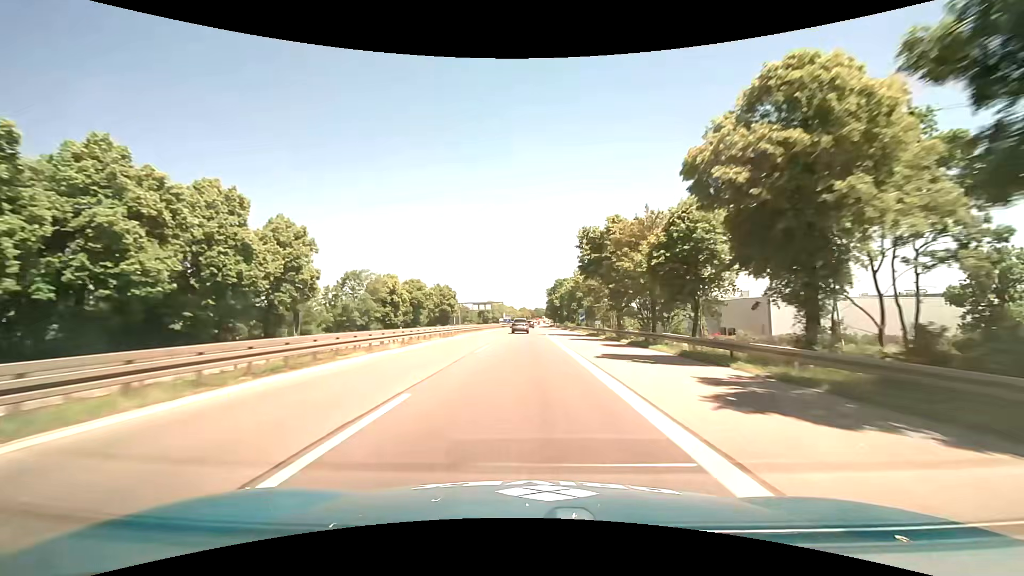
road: motorway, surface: asphalt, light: Day
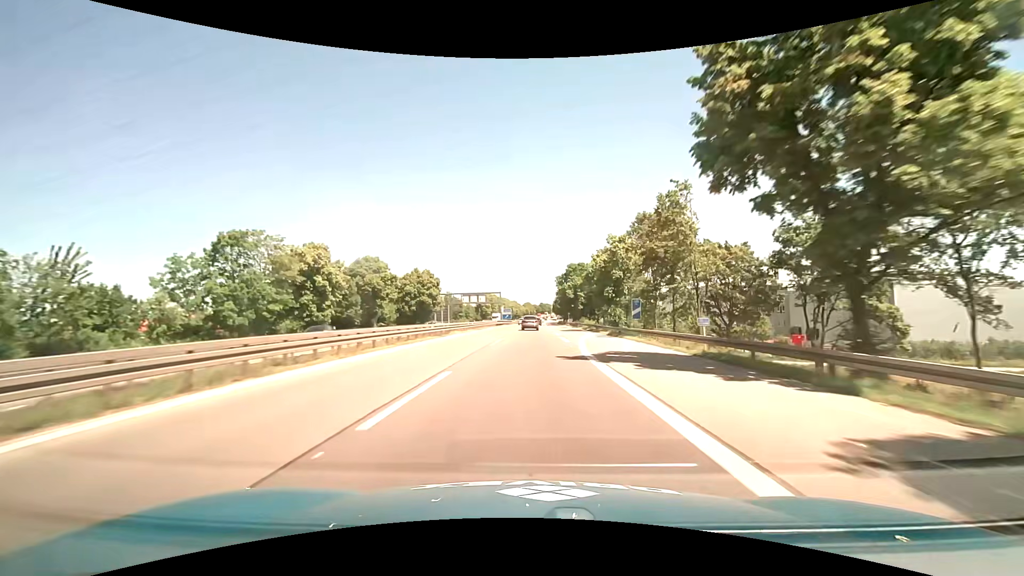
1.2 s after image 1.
(-0.4, +32.7) m; -1°
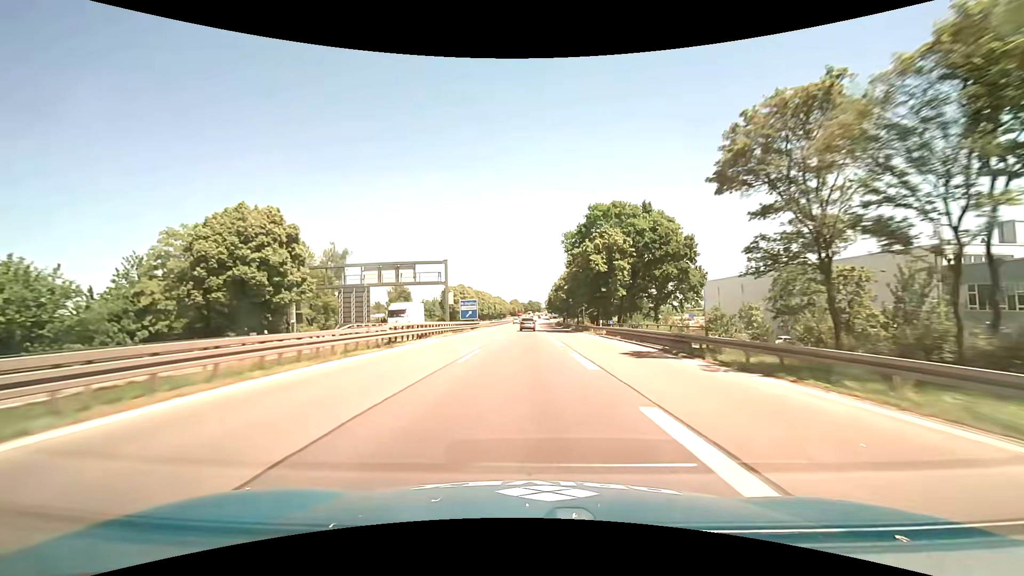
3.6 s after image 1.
(+1.1, +62.5) m; +2°
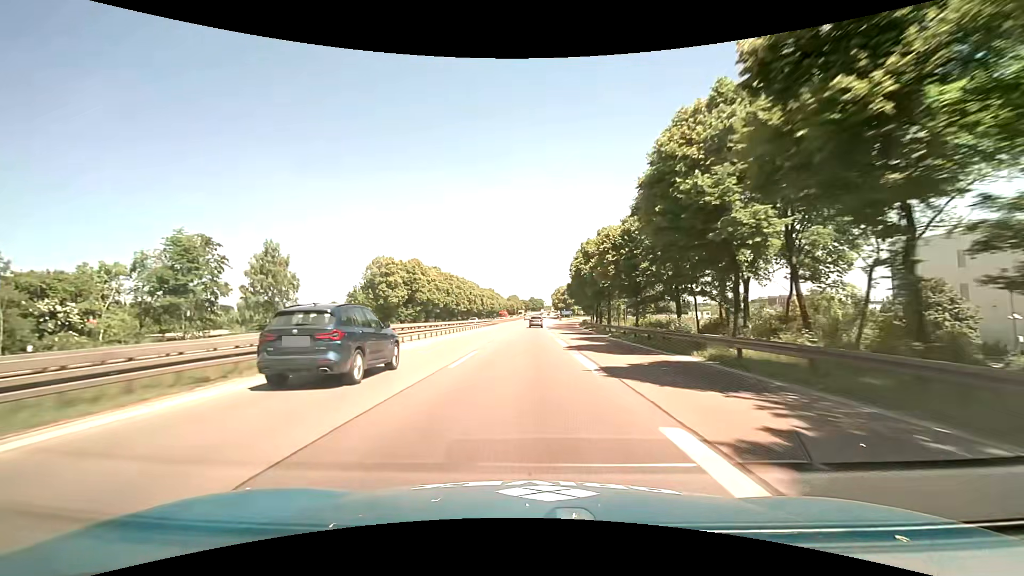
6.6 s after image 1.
(0.0, +73.5) m; 0°
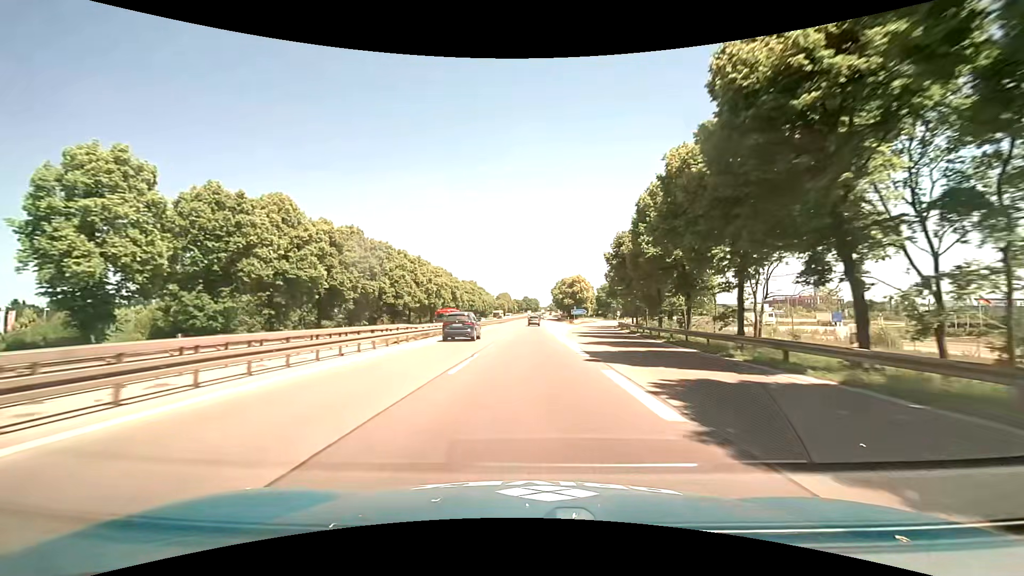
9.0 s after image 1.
(+0.2, +55.8) m; 0°
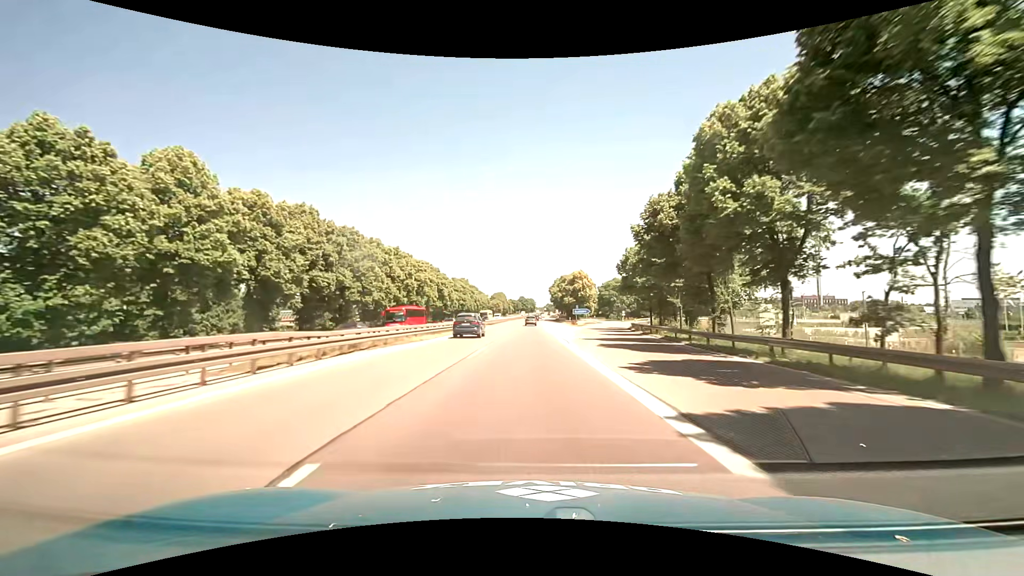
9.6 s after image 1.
(+0.1, +13.5) m; +1°
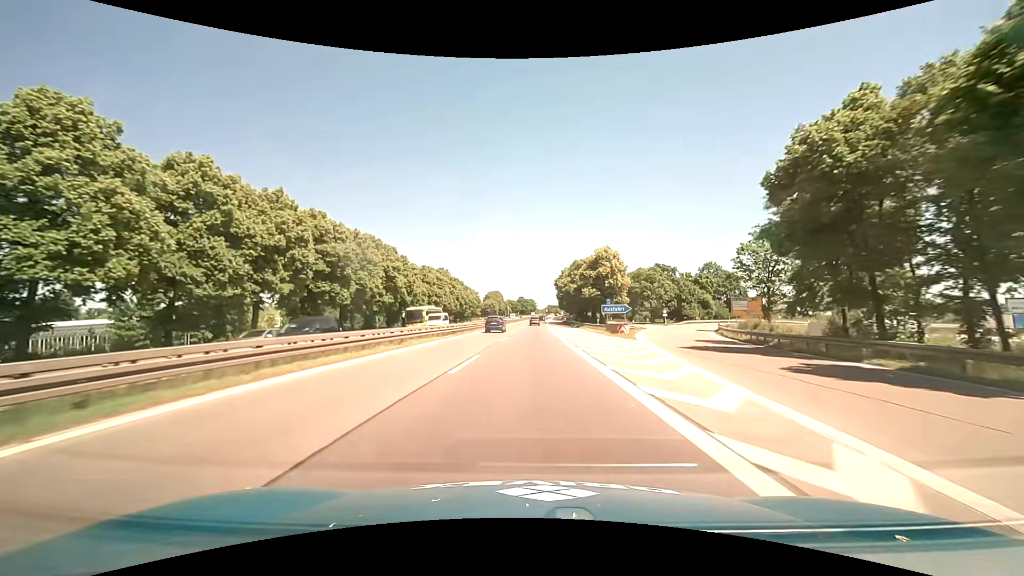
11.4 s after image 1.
(+0.3, +40.1) m; 0°
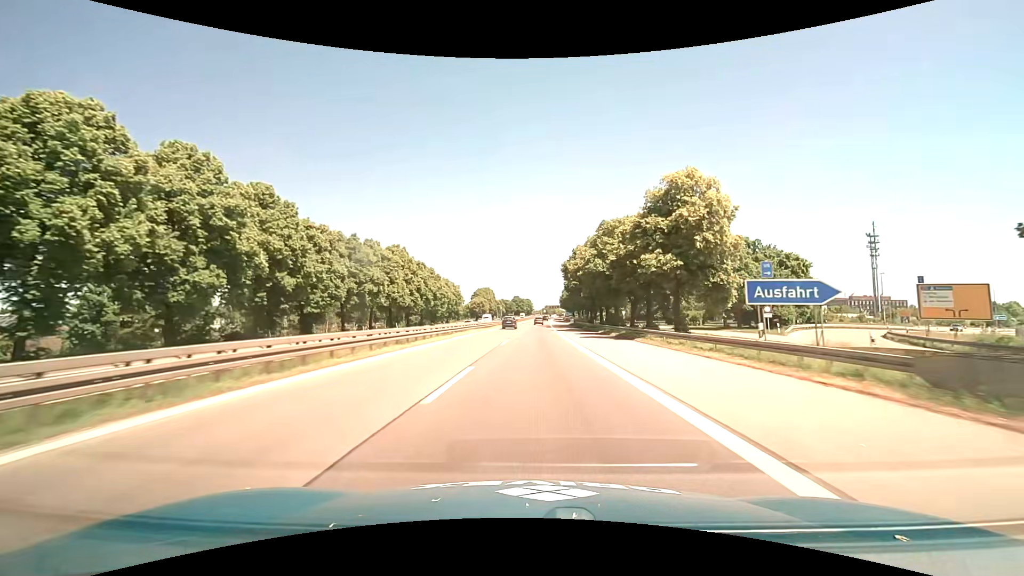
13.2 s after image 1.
(+0.1, +40.3) m; 0°
(0, +10) (0, +20) (0, +30) (0, +40) (+1, +50) (+1, +60) (+1, +70) (+2, +80) (+2, +90) (+2, +100) m
